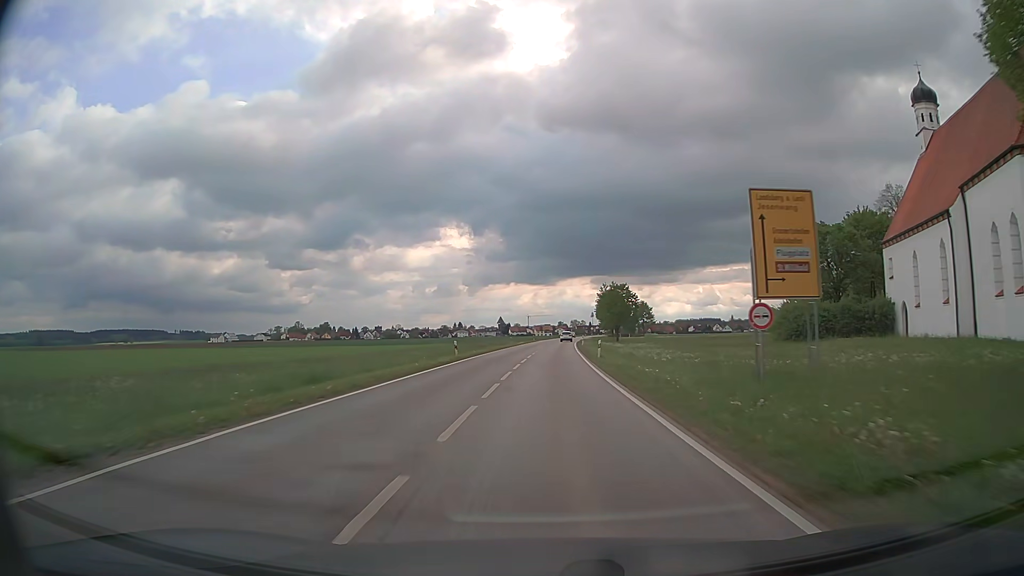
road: secondary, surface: asphalt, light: Day
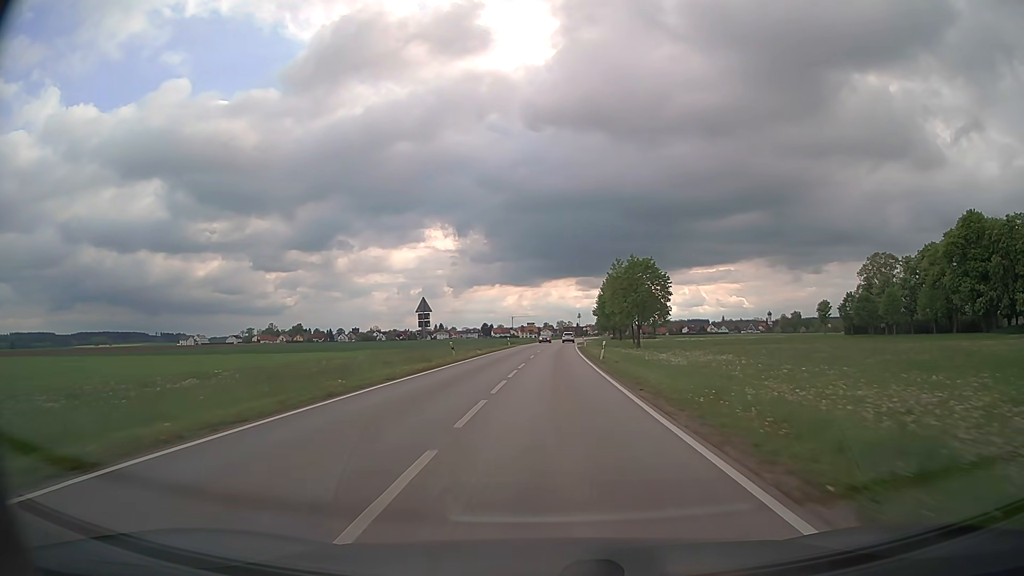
(+0.4, +39.9) m; +1°
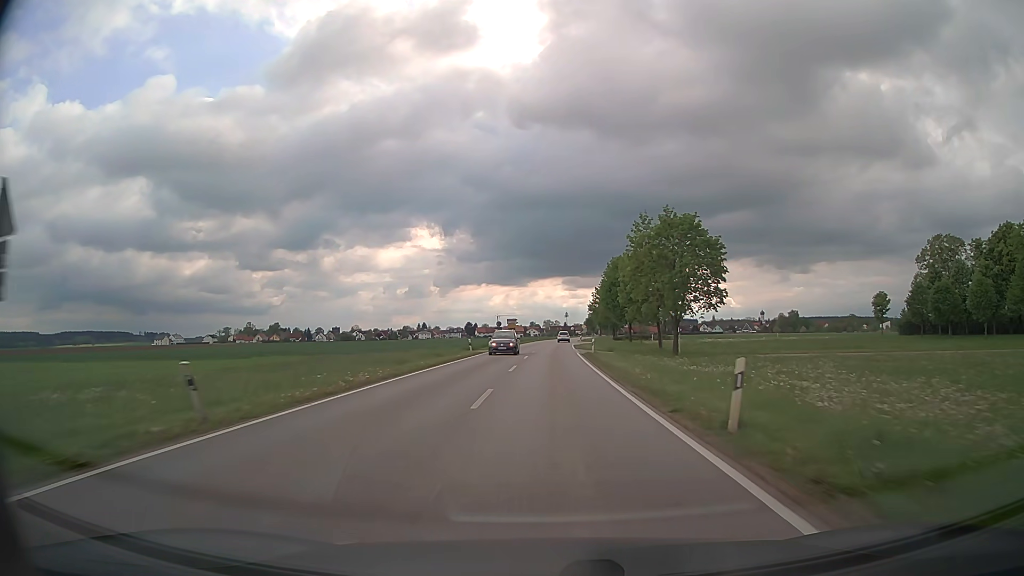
(+0.3, +27.0) m; +1°
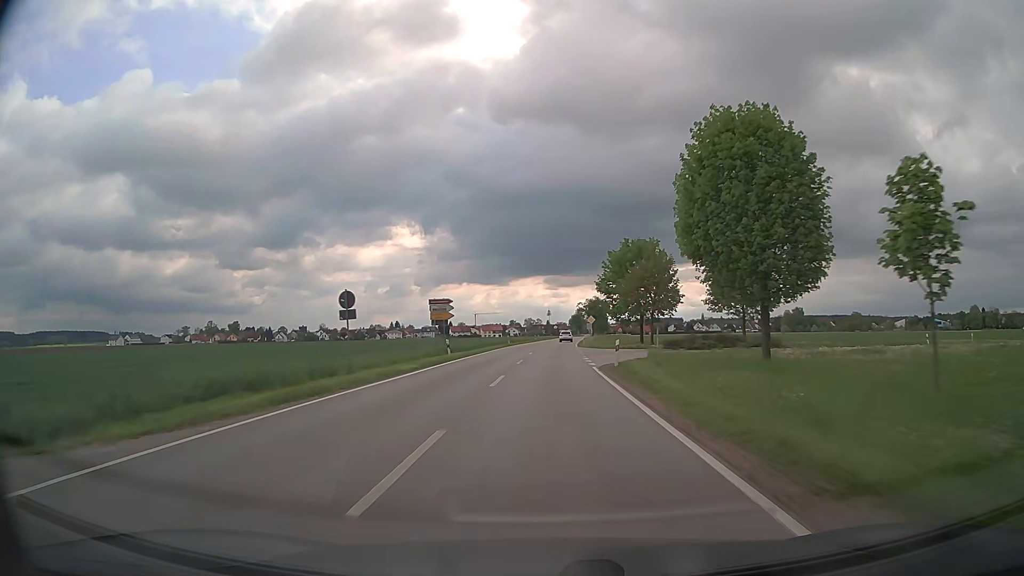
(+0.8, +54.5) m; +2°
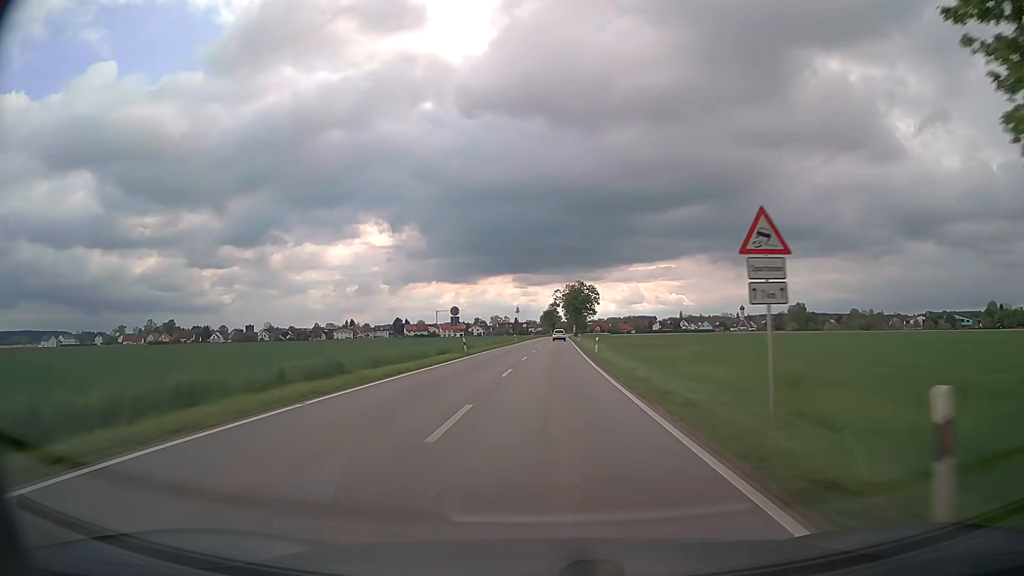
(+1.4, +67.5) m; +2°
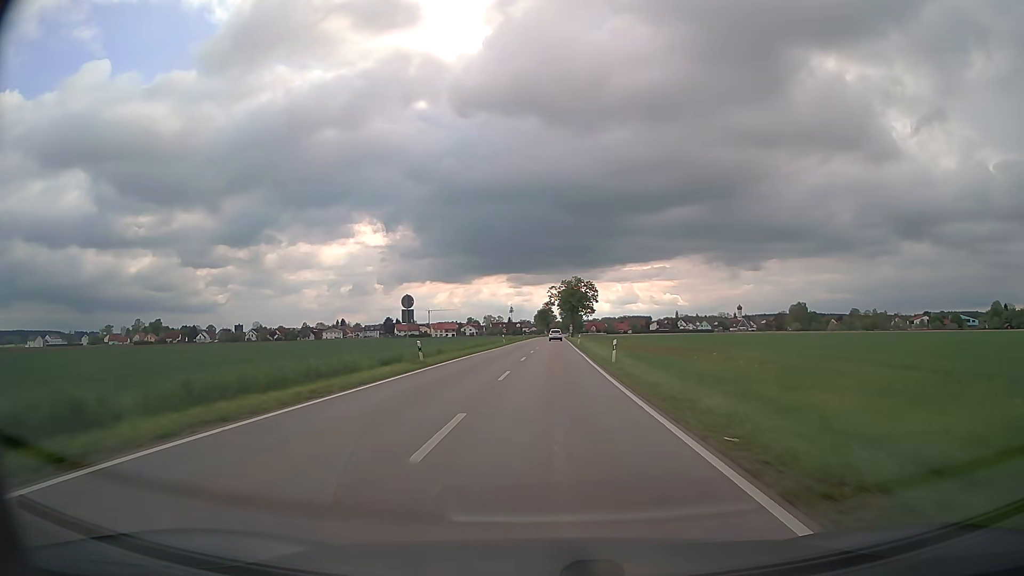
(+0.1, +13.1) m; 0°
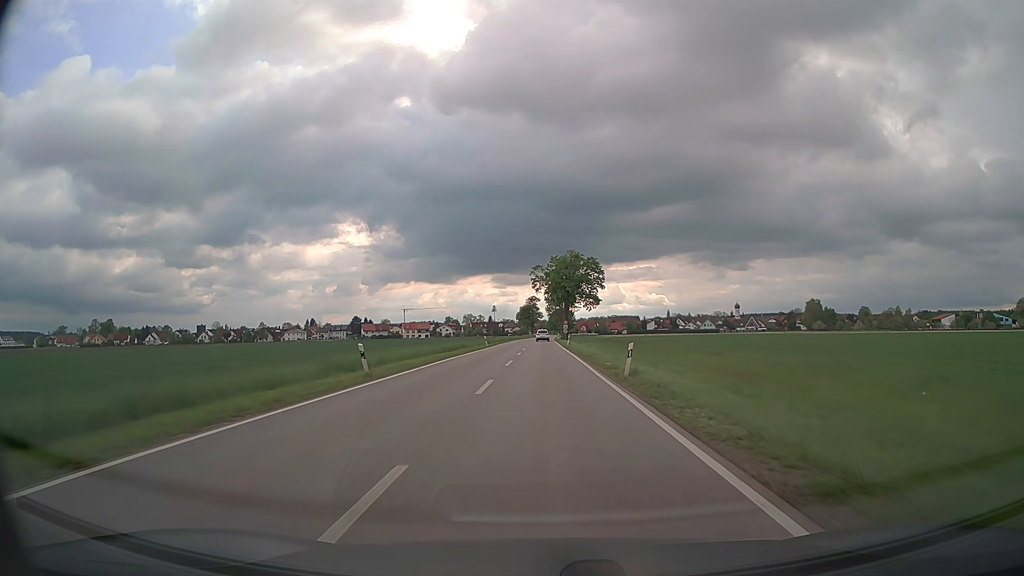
(+0.8, +51.7) m; +1°
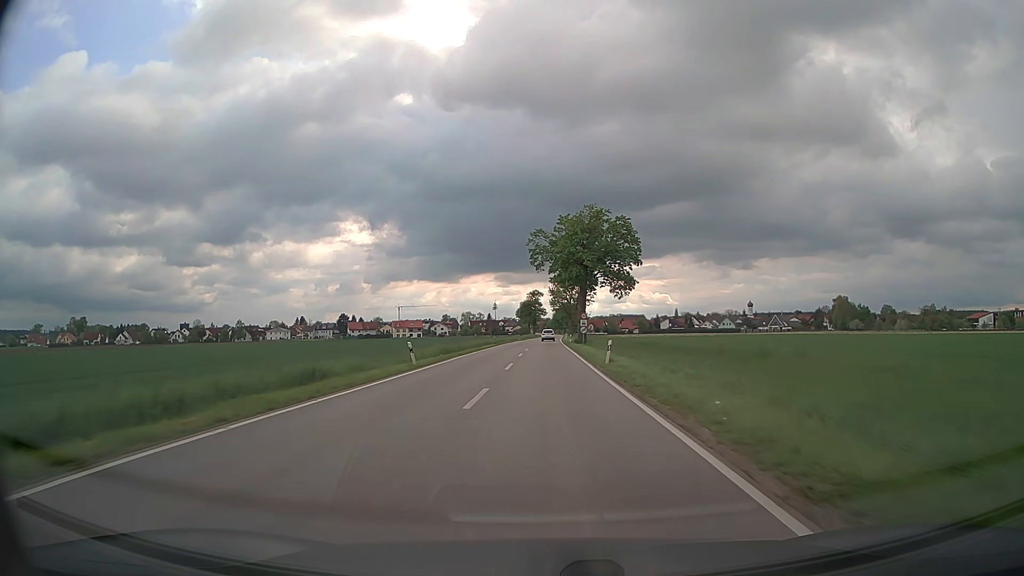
(-0.1, +38.2) m; 0°
(0, +10) (0, +20) (0, +30) (0, +40) (0, +50) (0, +60) (0, +70) (0, +80) (0, +90) (0, +100) m
